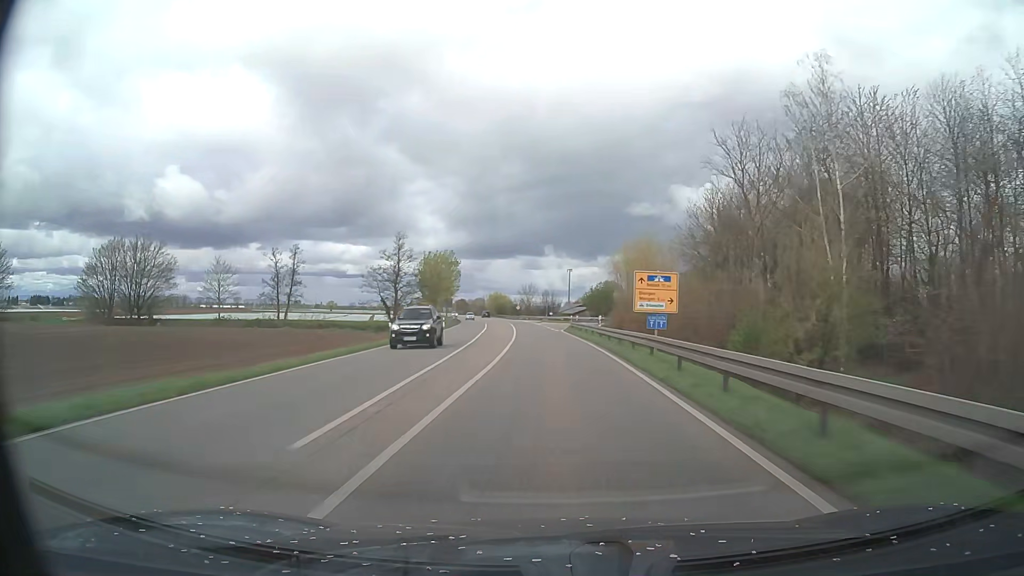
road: primary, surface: asphalt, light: Day
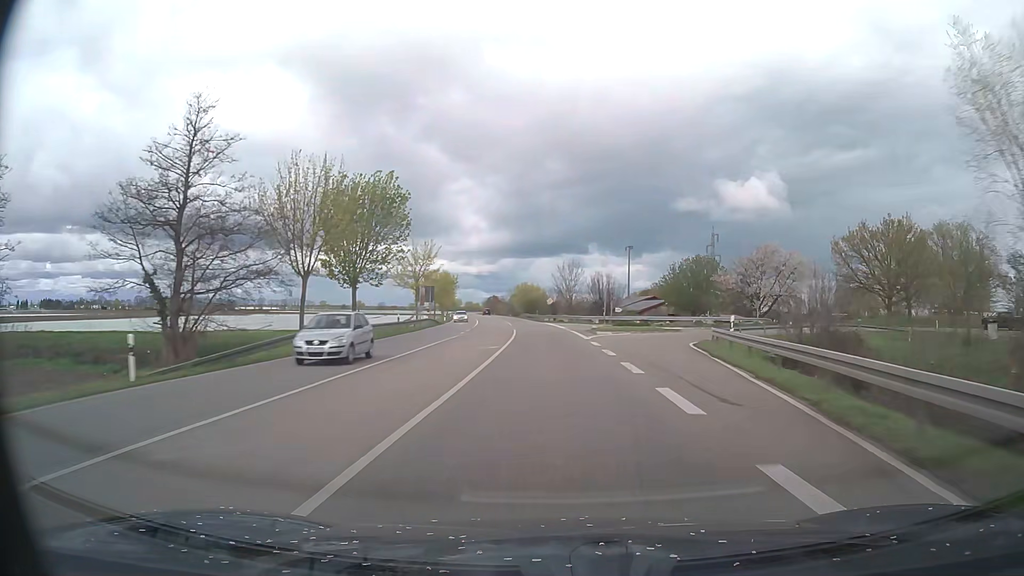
(-1.4, +59.9) m; -3°
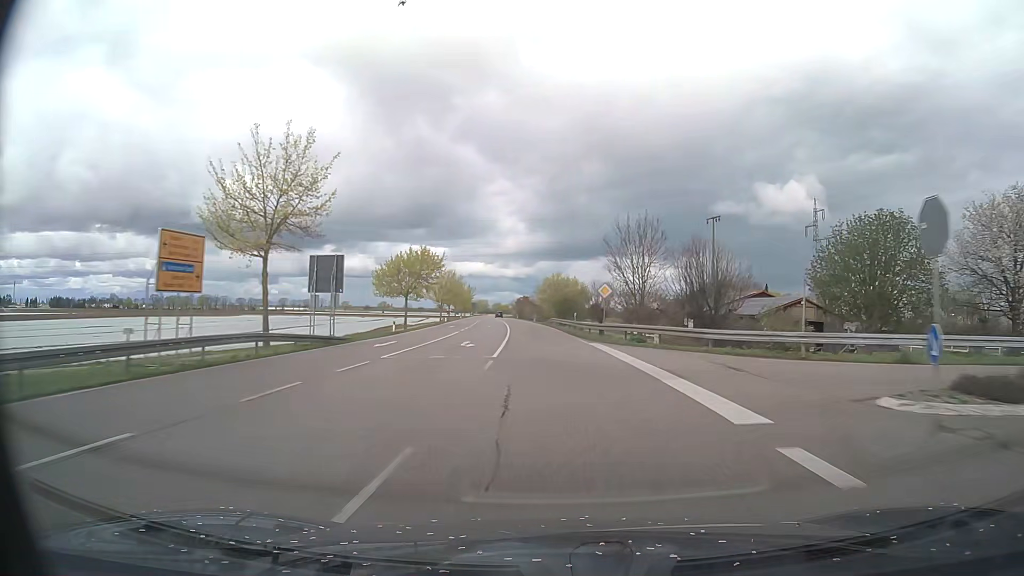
(-1.3, +44.9) m; -3°
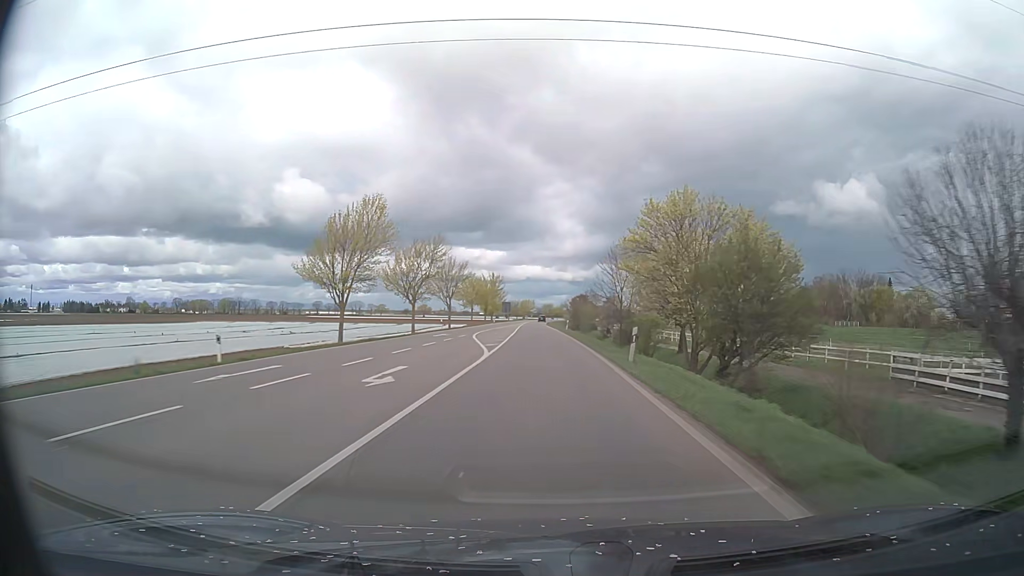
(-3.4, +74.8) m; -5°
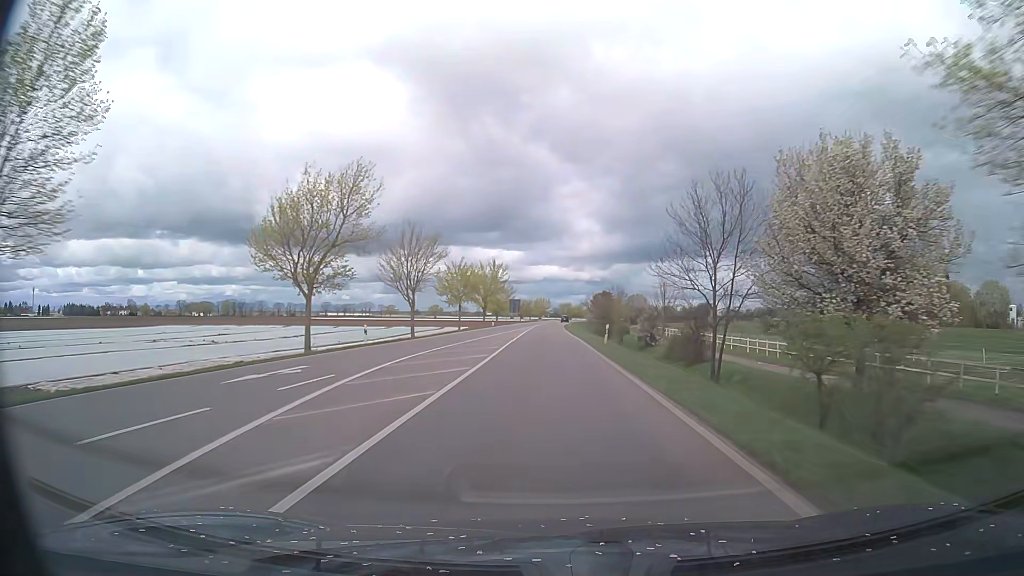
(-0.5, +30.0) m; -2°
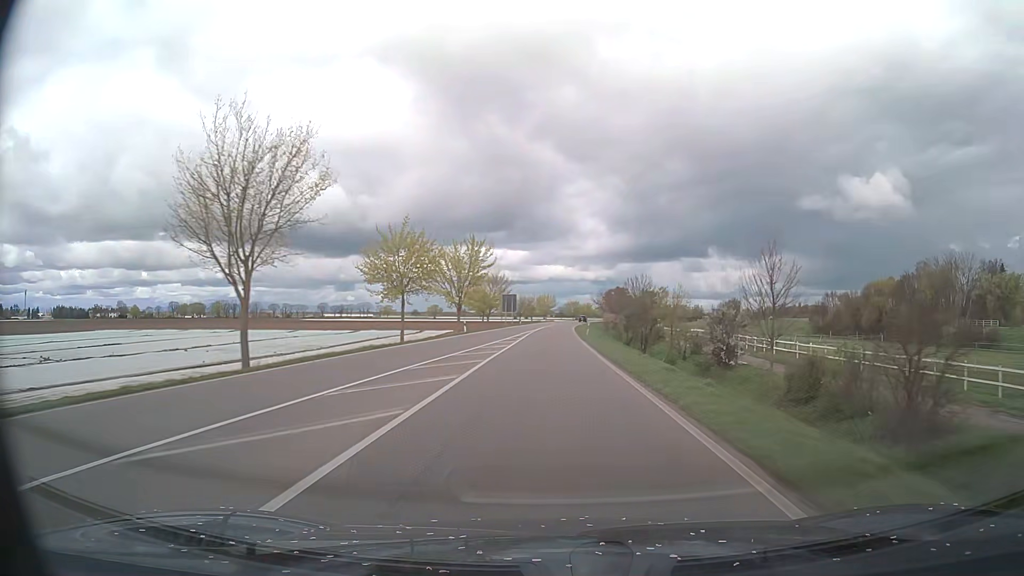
(-0.2, +30.0) m; -1°
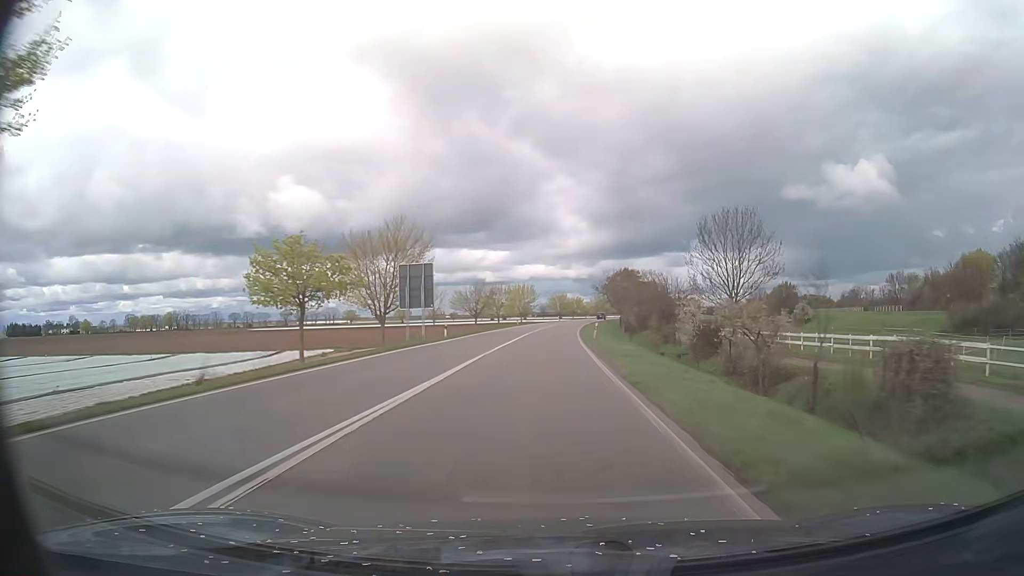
(+0.6, +60.0) m; +2°
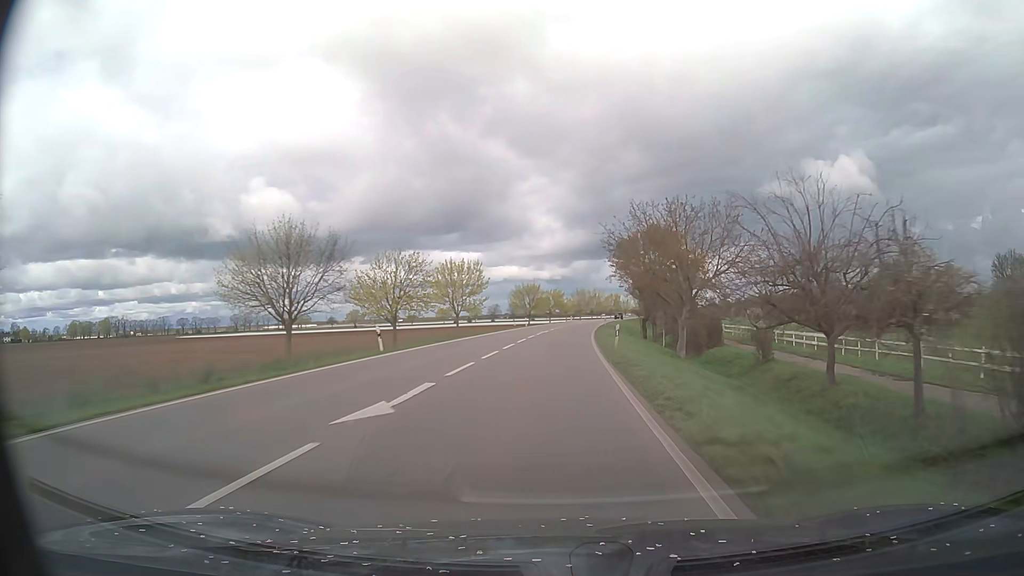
(+1.0, +60.1) m; +2°
(0, +10) (0, +20) (0, +30) (+1, +40) (+1, +50) (+2, +60) (+3, +70) (+4, +80) (+5, +90) (+6, +100) m
